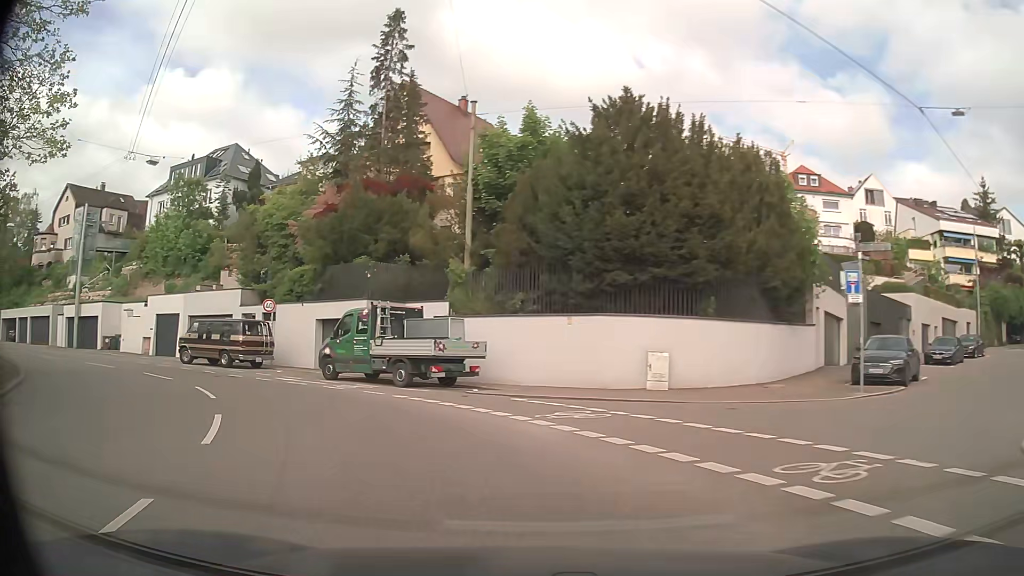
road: secondary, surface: asphalt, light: Day
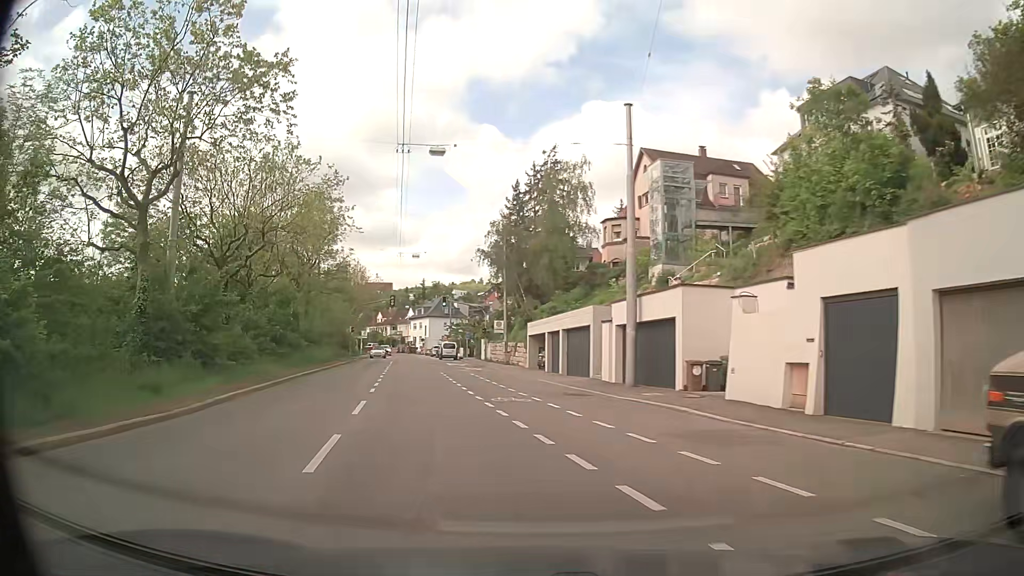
(-13.1, +22.8) m; -57°
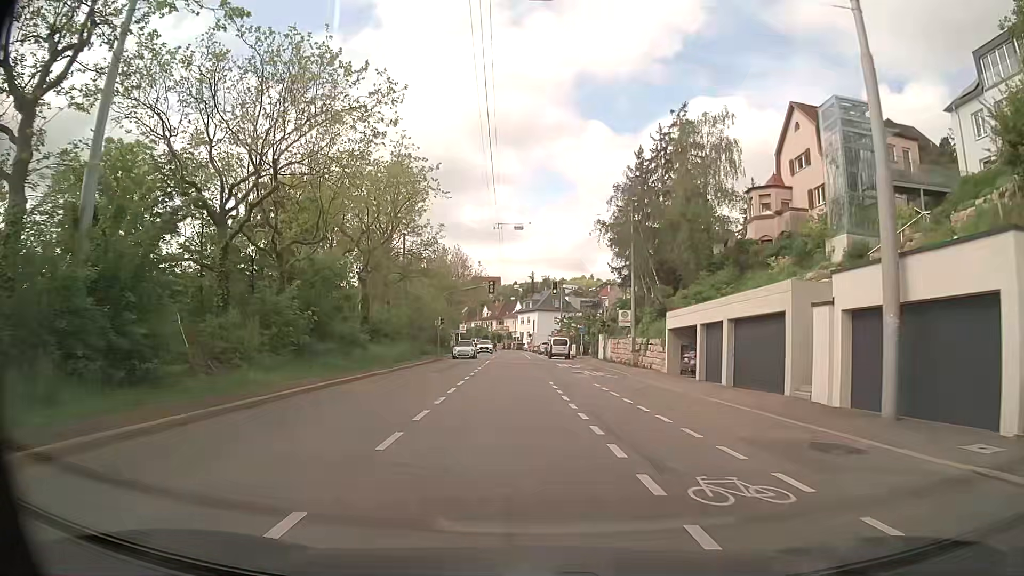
(-1.2, +11.1) m; -9°
(0, +10) (0, +20) (-1, +30) (-1, +40) (-1, +50) (-2, +60) (-2, +70) (-2, +80) (-3, +90) (-3, +100) m
